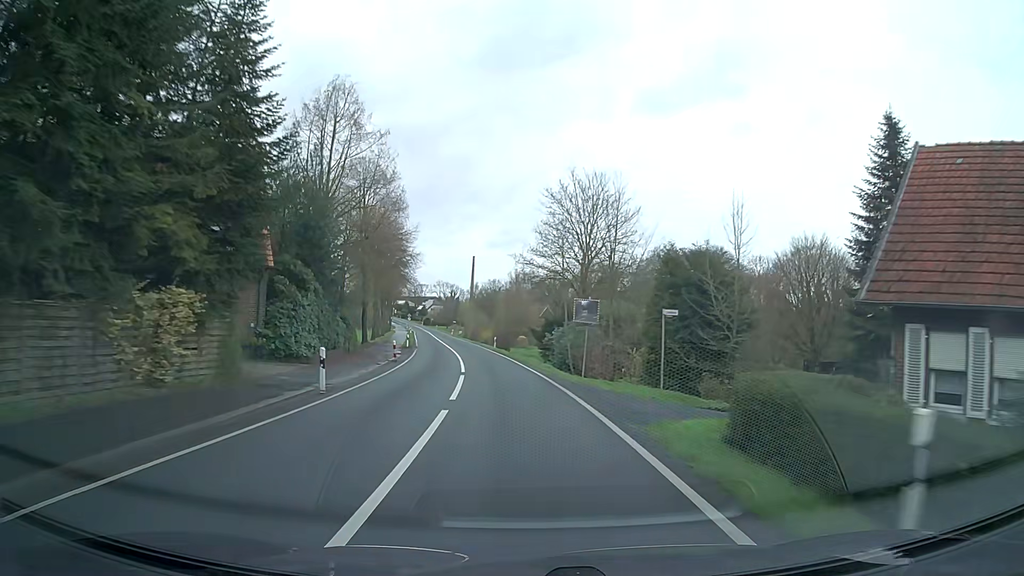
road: secondary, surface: asphalt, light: Day
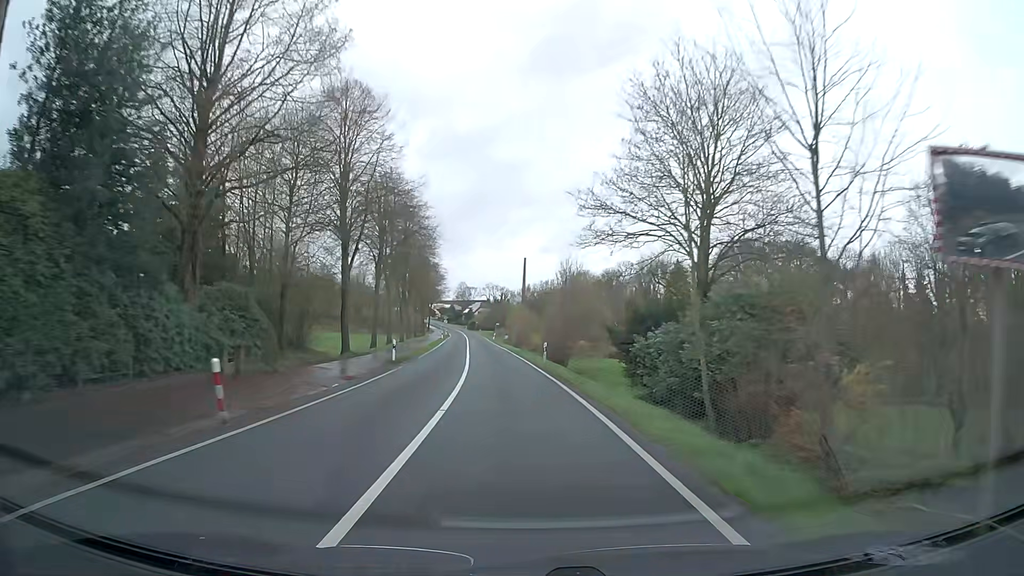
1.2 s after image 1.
(-0.8, +22.6) m; -4°
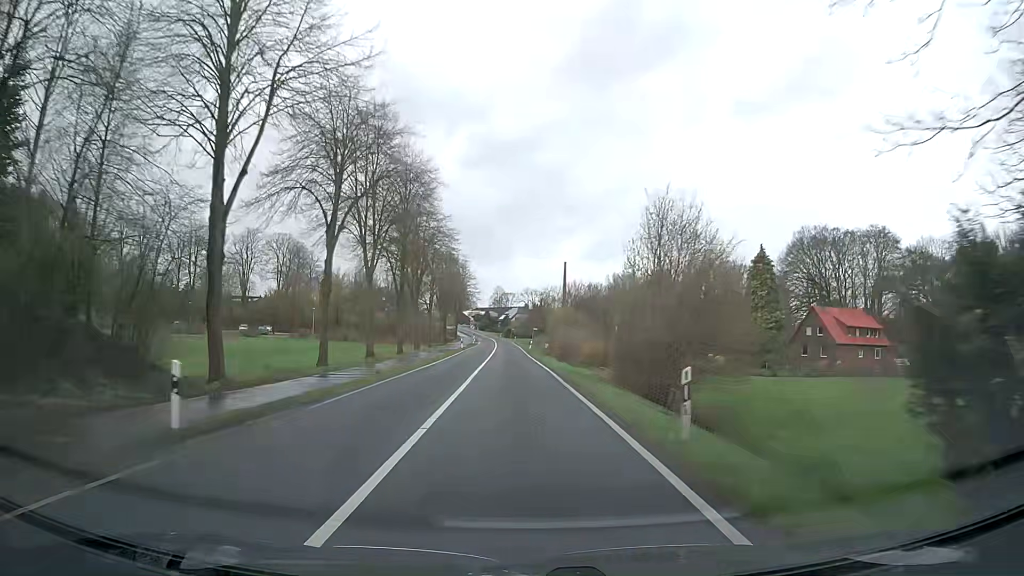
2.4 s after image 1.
(-0.7, +22.5) m; -3°
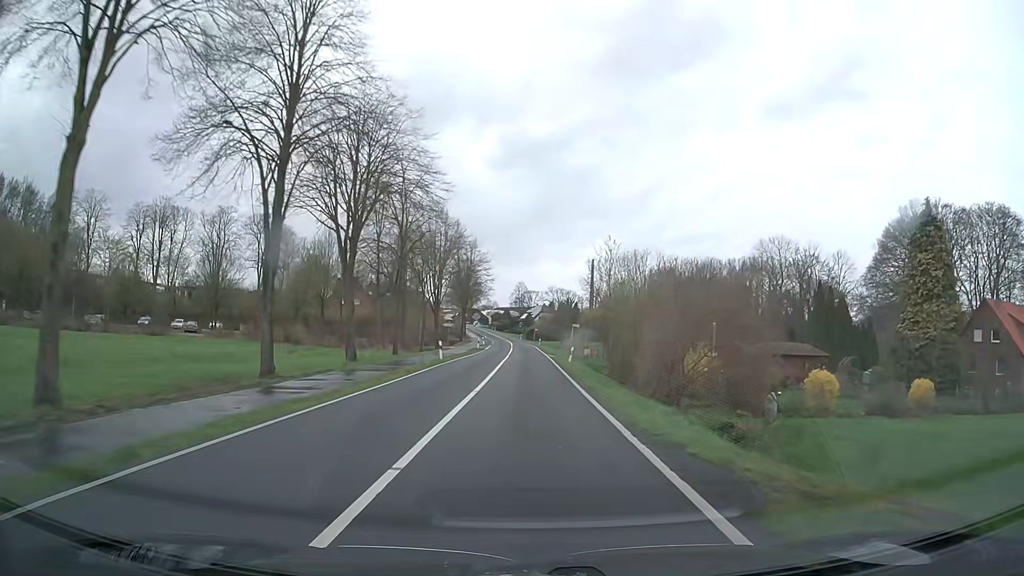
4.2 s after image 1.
(-1.0, +33.2) m; -2°
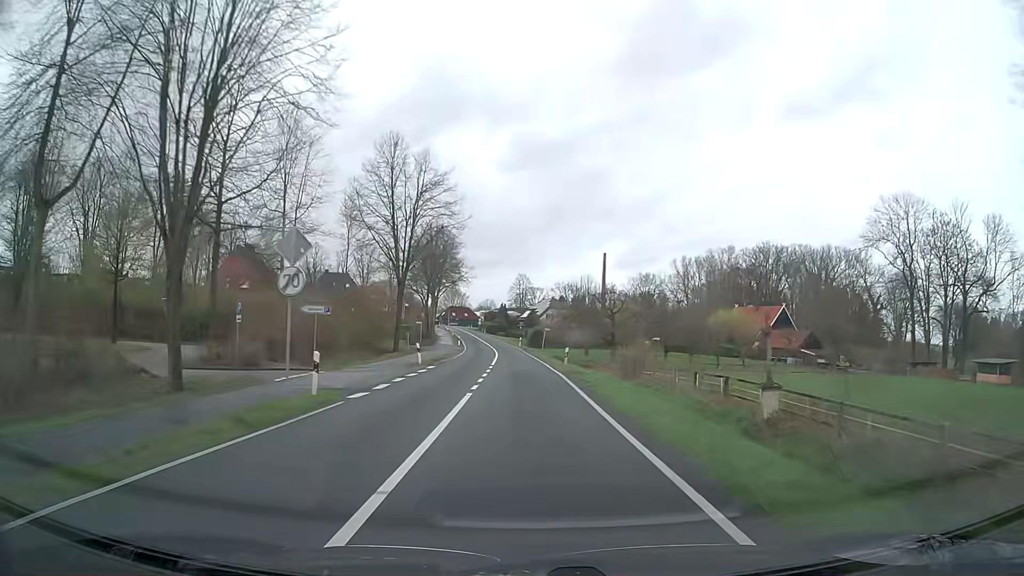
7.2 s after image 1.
(-0.1, +54.3) m; 0°
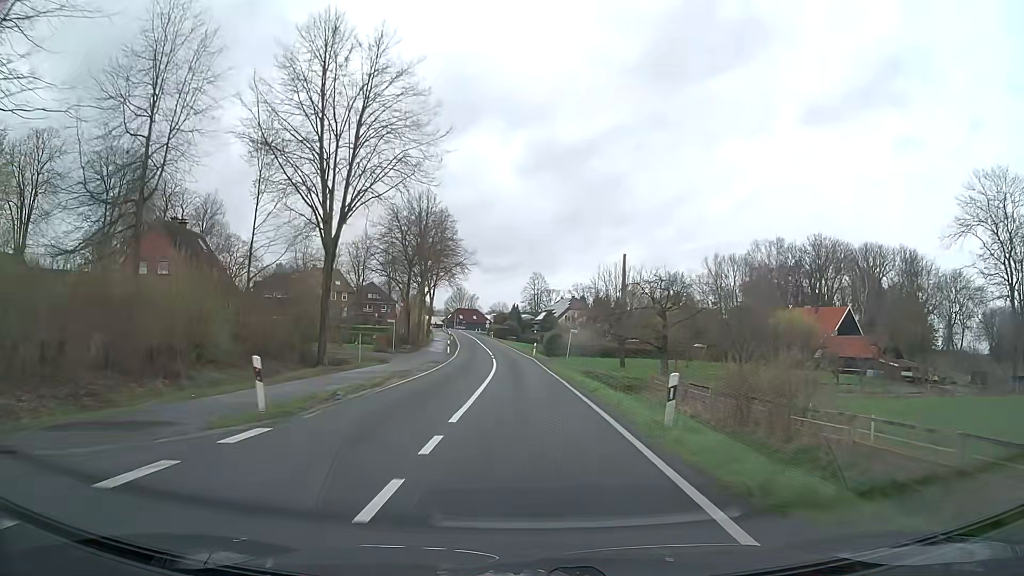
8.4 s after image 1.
(-0.2, +22.0) m; -1°
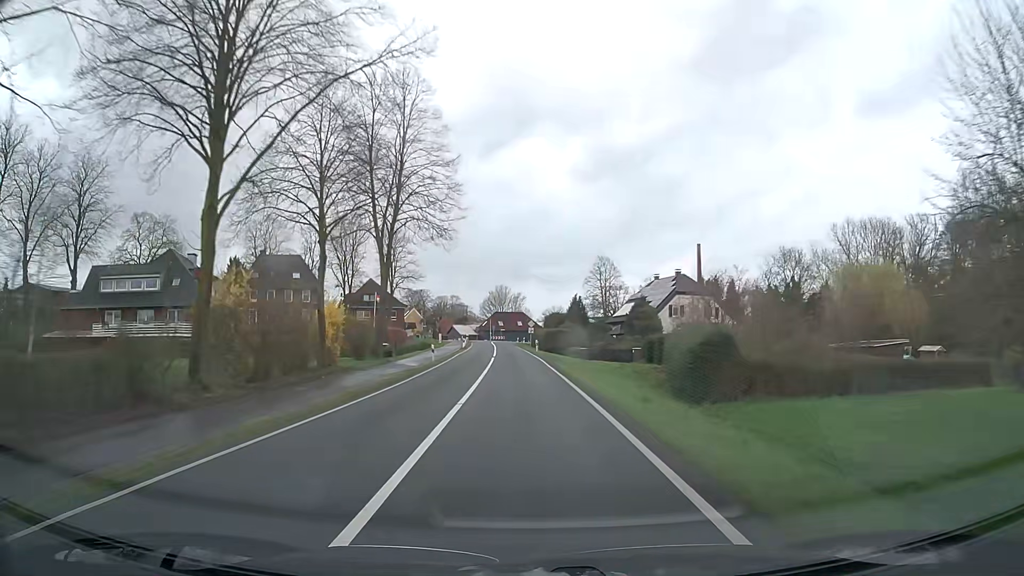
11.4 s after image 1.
(-1.7, +56.5) m; -5°
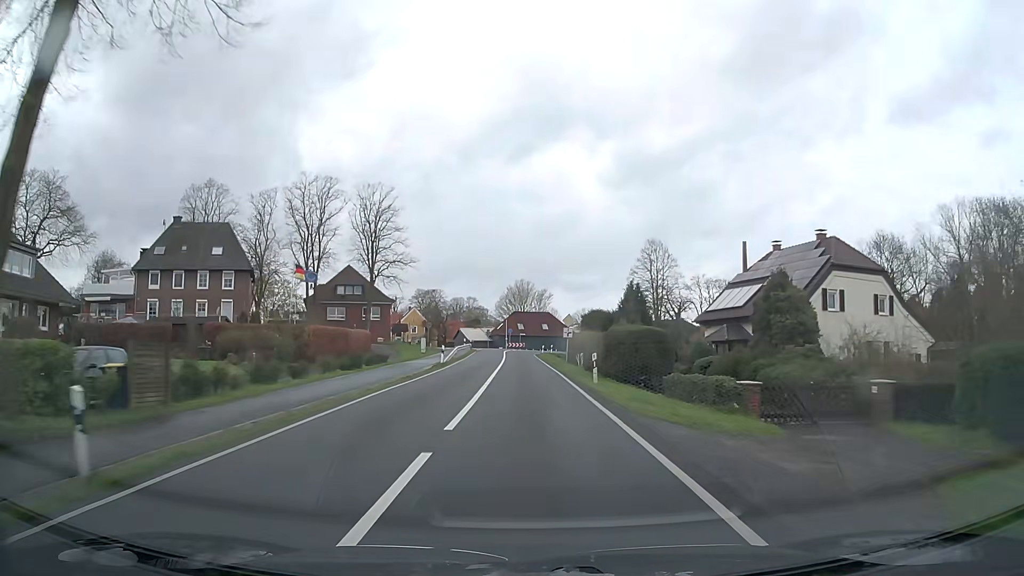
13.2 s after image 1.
(-0.8, +33.1) m; -2°
